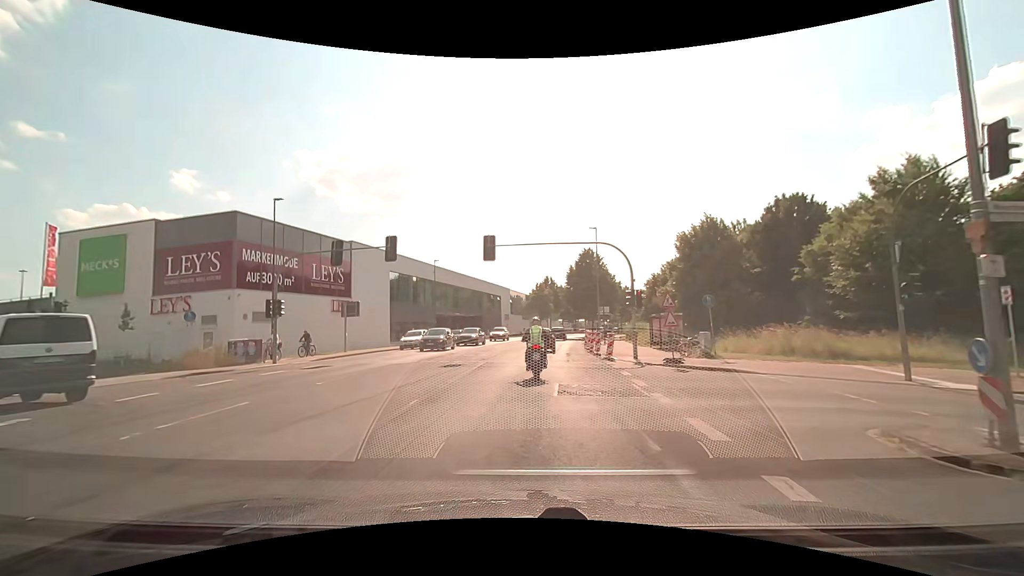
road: secondary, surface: asphalt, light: Day
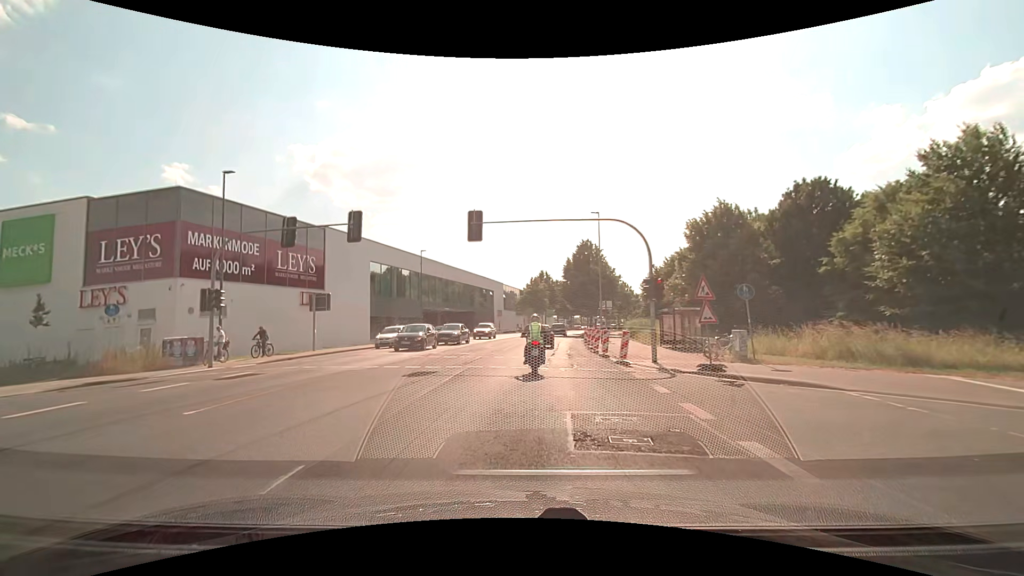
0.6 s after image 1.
(+0.1, +4.8) m; +1°
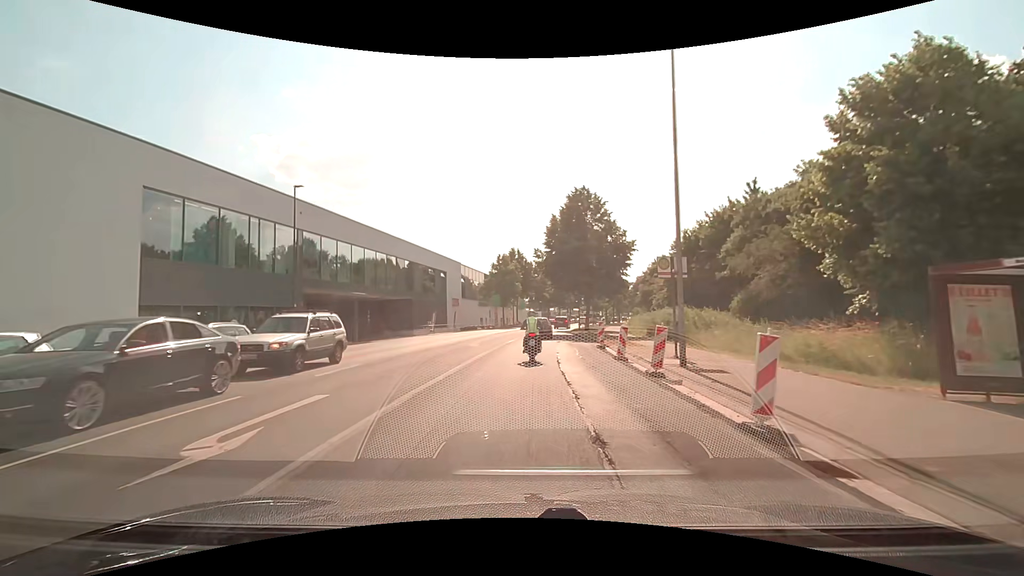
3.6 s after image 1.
(+0.7, +25.6) m; +3°
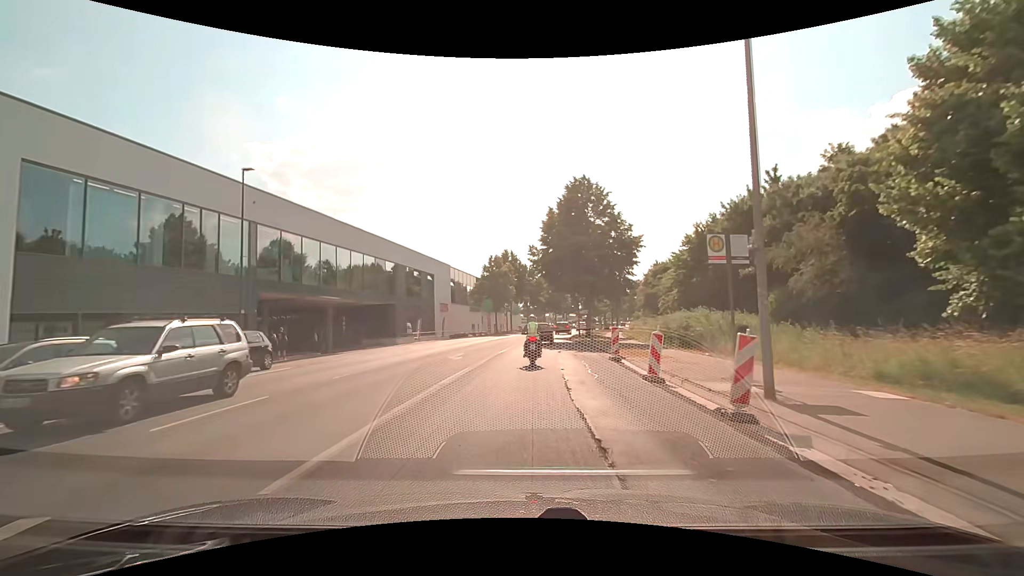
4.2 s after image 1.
(+0.1, +5.2) m; +1°
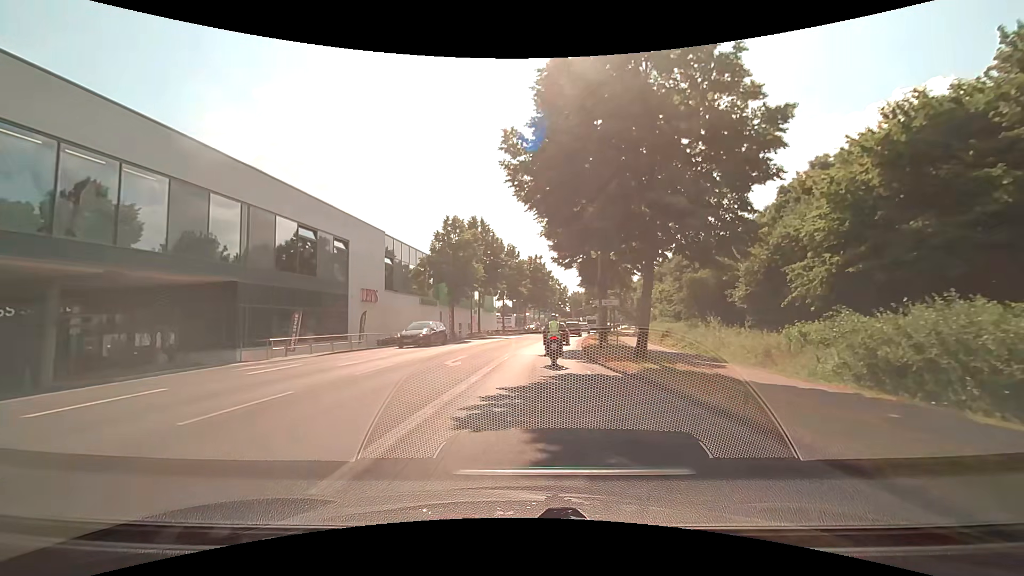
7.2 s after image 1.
(+0.4, +24.3) m; +3°
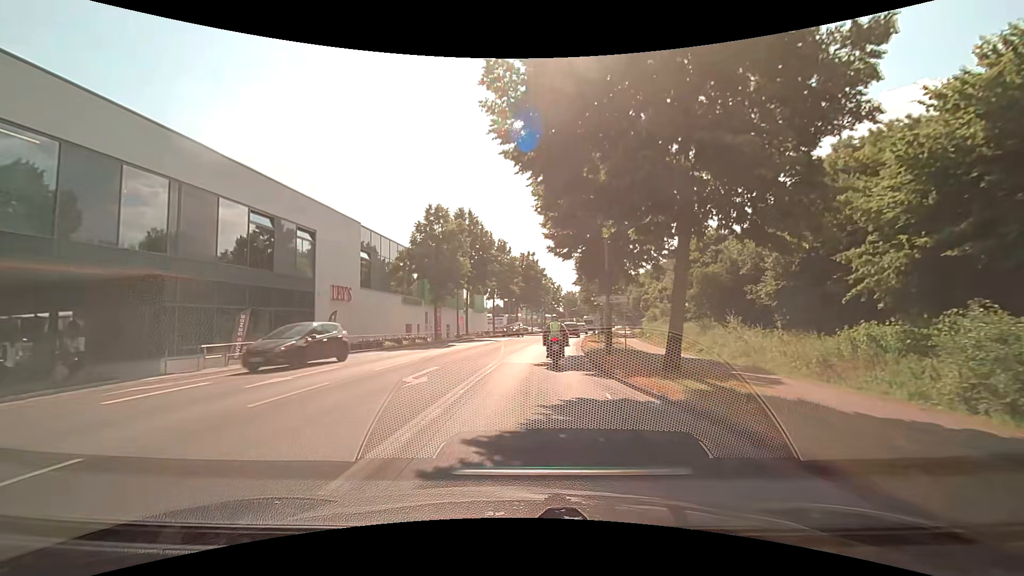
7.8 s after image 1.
(0.0, +4.6) m; +1°
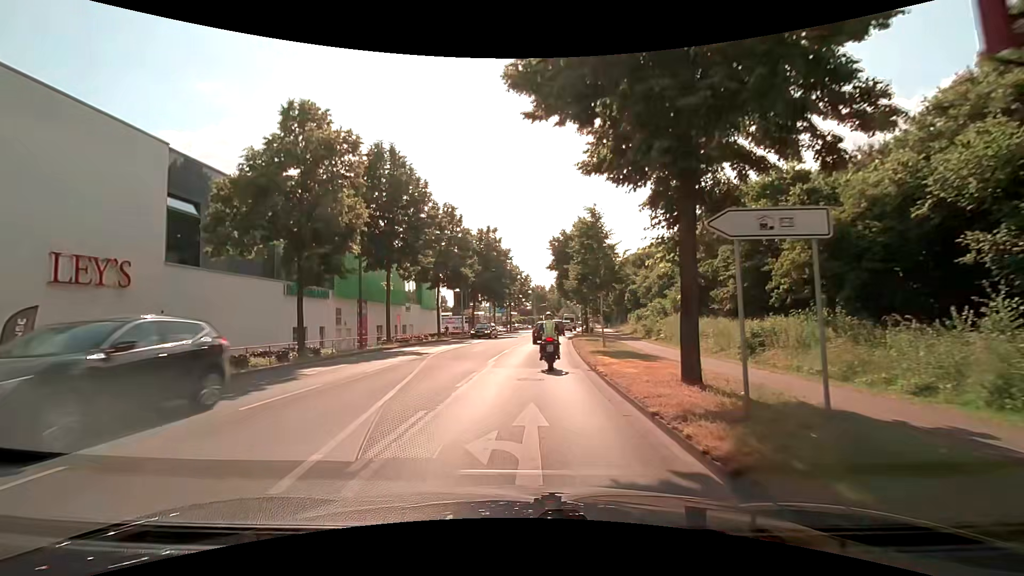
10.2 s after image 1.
(+0.5, +18.3) m; +3°
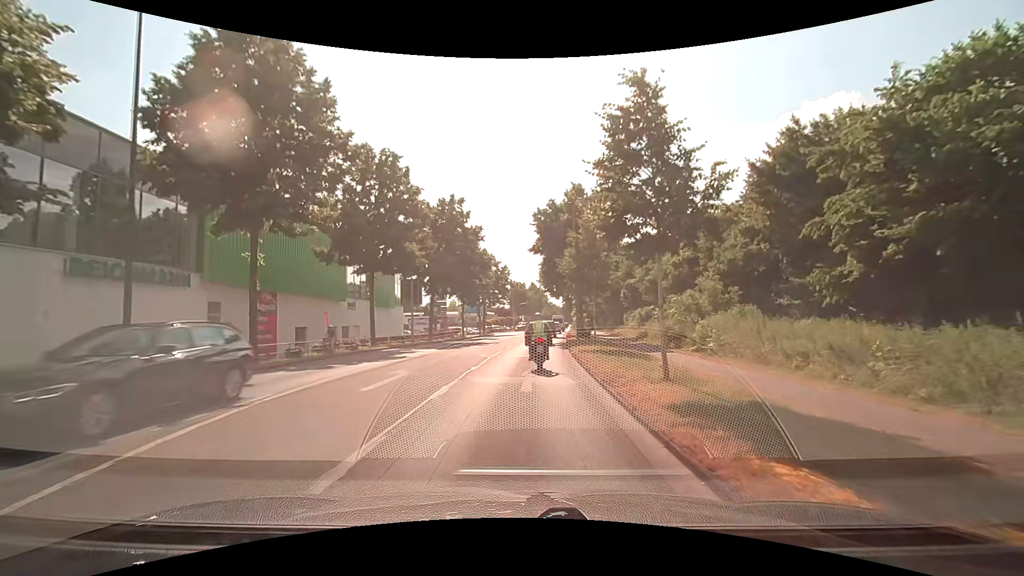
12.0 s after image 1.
(+0.3, +13.7) m; +2°
(0, +10) (0, +20) (+1, +30) (+2, +40) (+2, +50) (+3, +60) (+4, +70) (+5, +80) (+6, +90) (+7, +100) m
